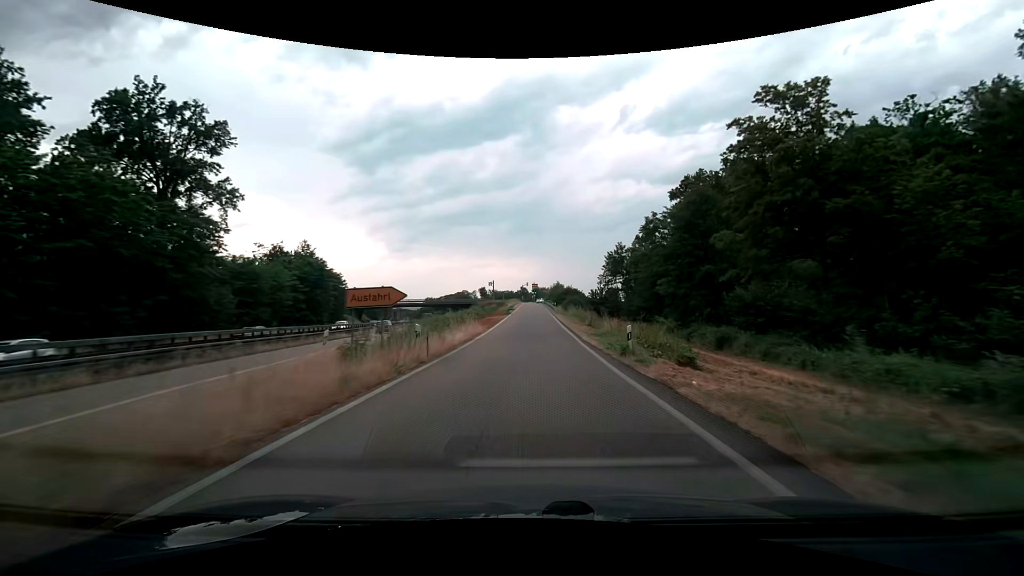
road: trunk_link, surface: asphalt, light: Day
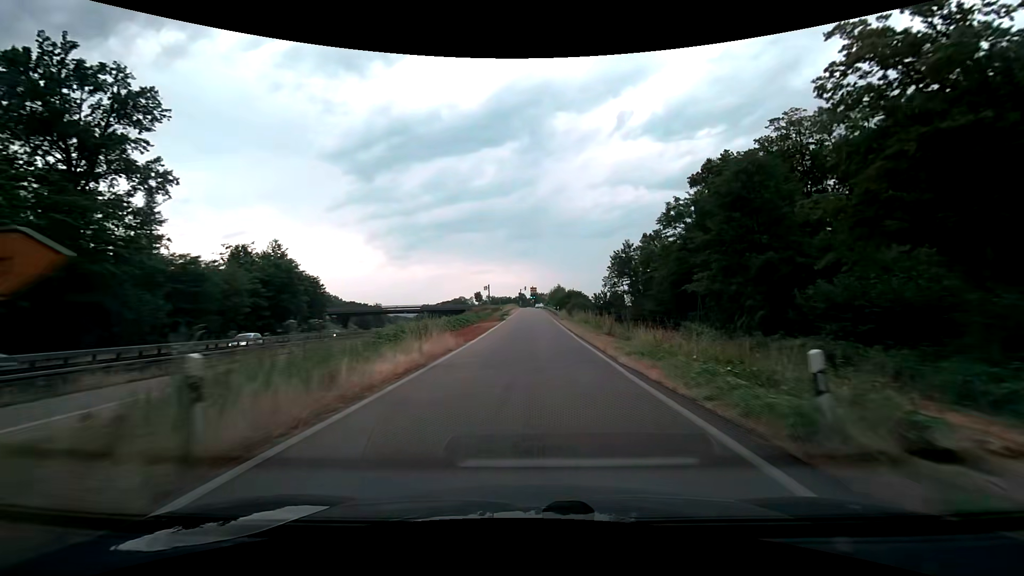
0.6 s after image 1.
(+0.1, +10.3) m; +1°
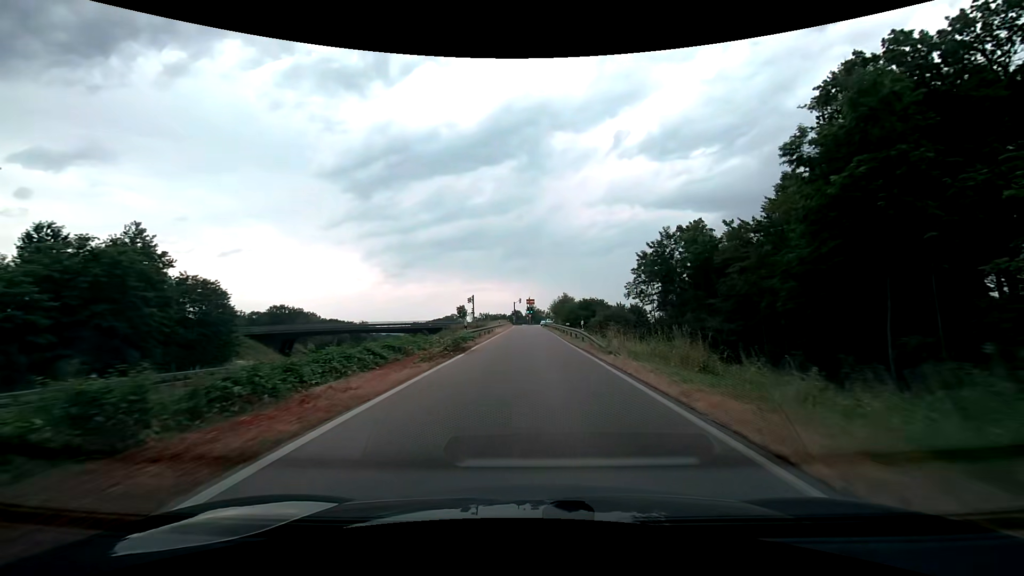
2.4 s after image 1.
(-0.1, +29.6) m; 0°
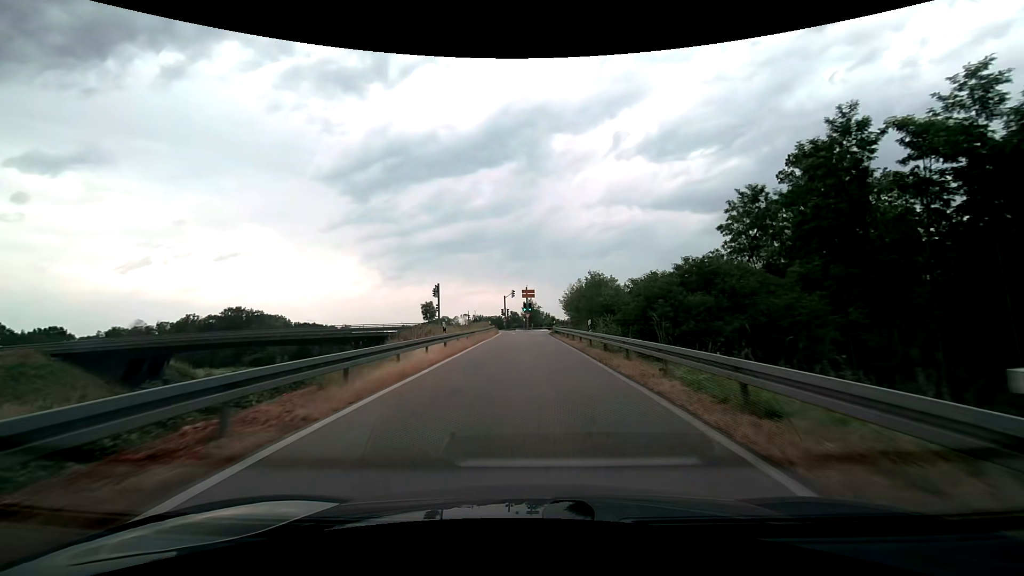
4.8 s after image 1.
(+0.2, +37.8) m; 0°
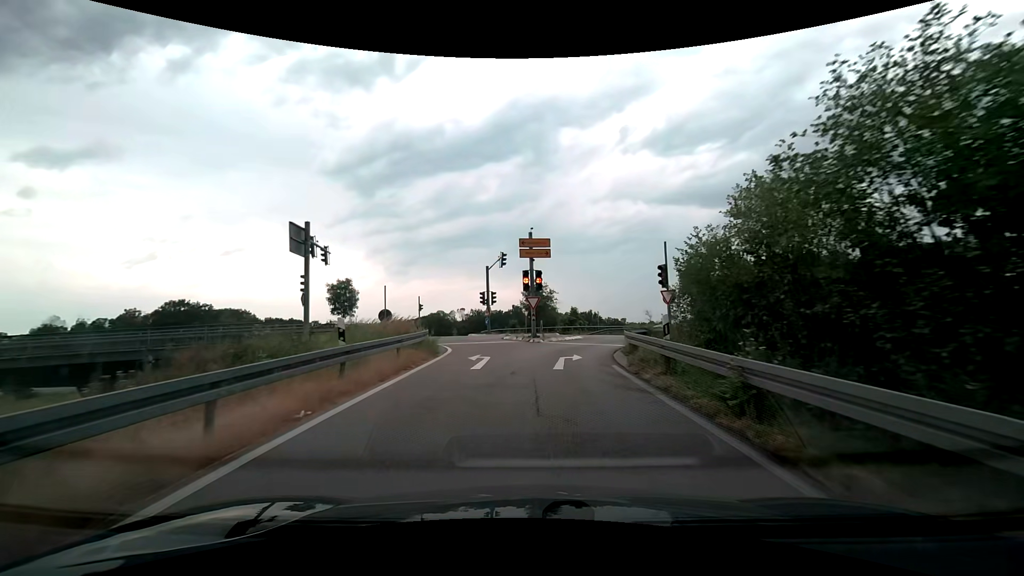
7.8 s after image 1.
(-0.2, +39.8) m; 0°
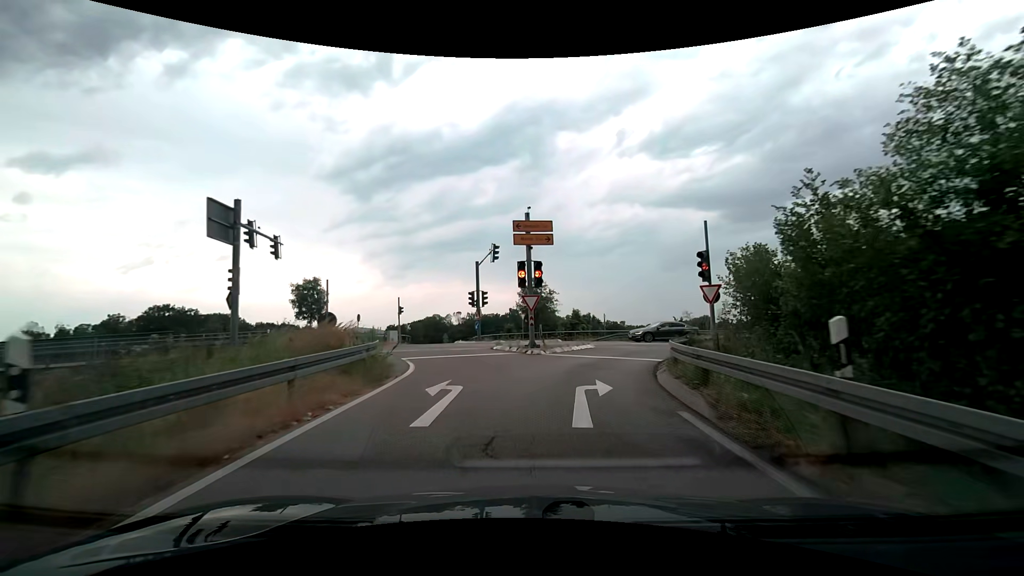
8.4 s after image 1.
(0.0, +5.8) m; 0°
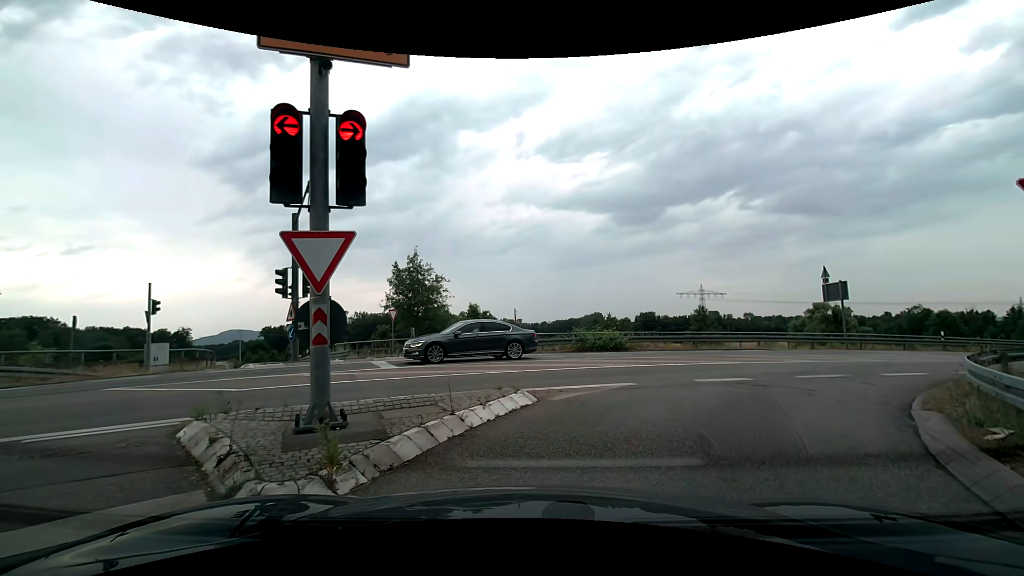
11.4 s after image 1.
(+0.9, +14.2) m; +12°
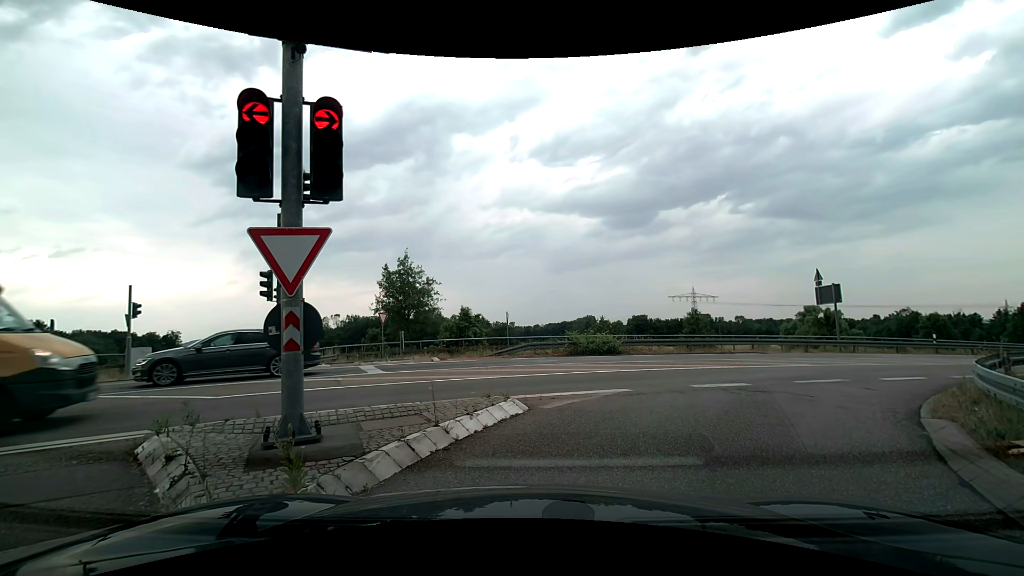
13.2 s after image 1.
(0.0, +0.4) m; 0°
(+3, +9) (+9, +17) (+18, +22) (+27, +27) (+36, +32) (+44, +36) (+53, +41) (+62, +45) (+71, +50) (+80, +54) m
